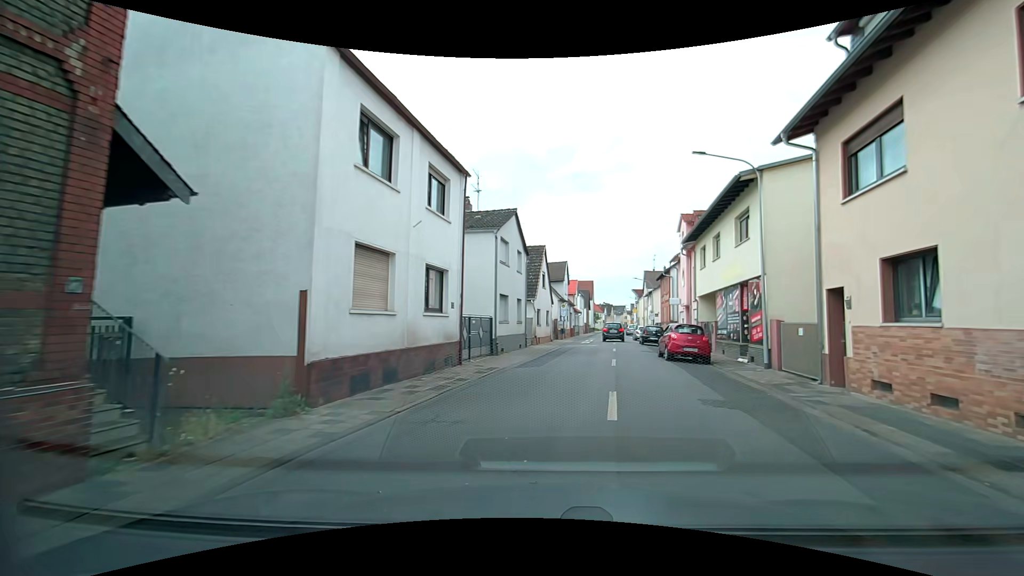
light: Day
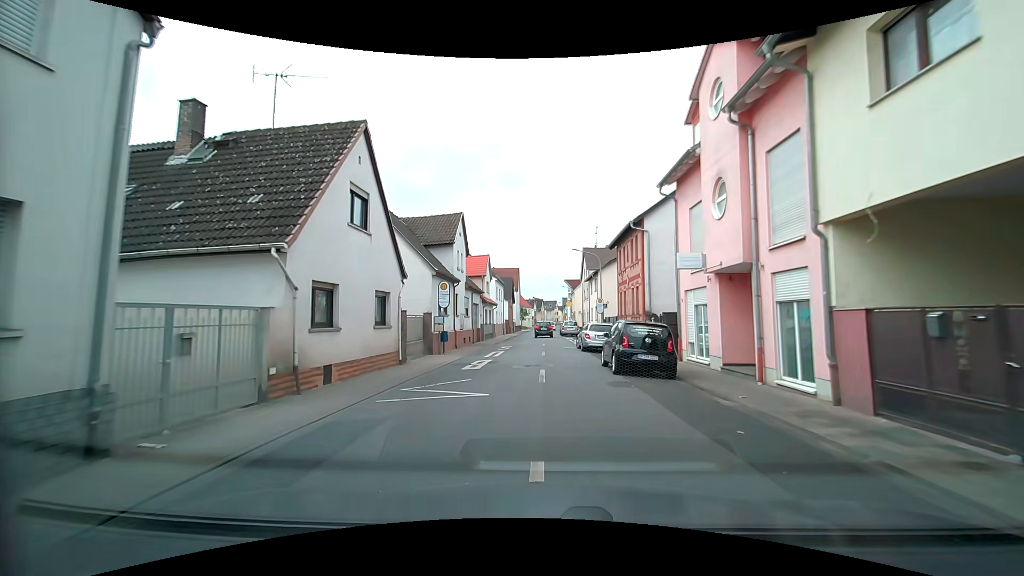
(+3.2, +24.0) m; +8°
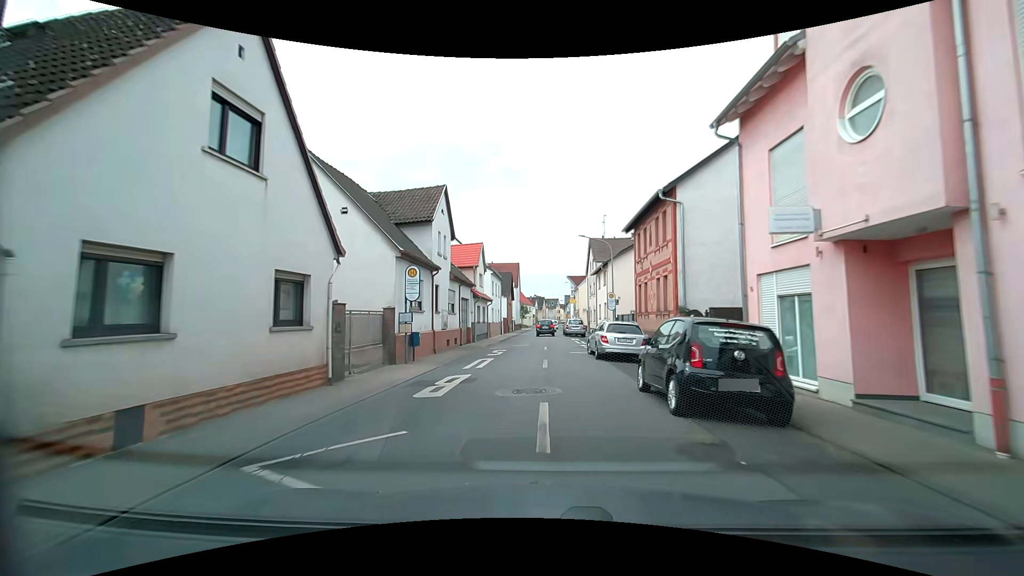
(0.0, +6.0) m; 0°
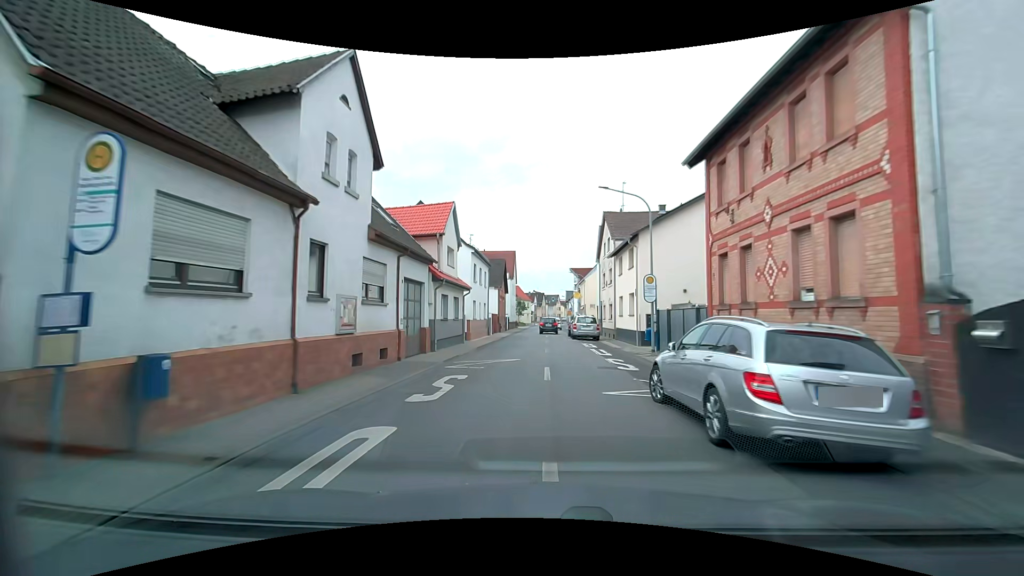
(0.0, +12.8) m; -1°
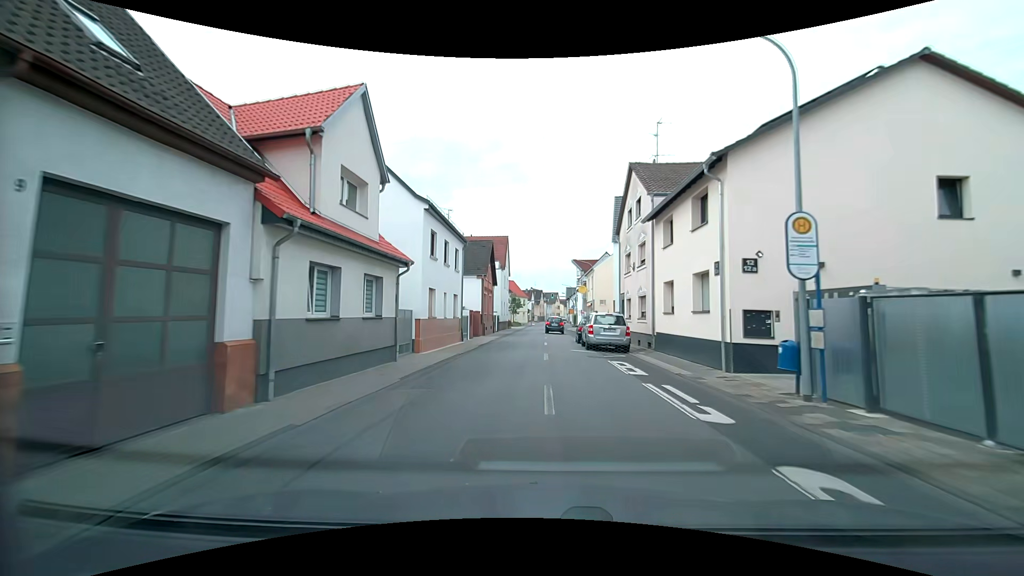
(+0.1, +13.3) m; +1°
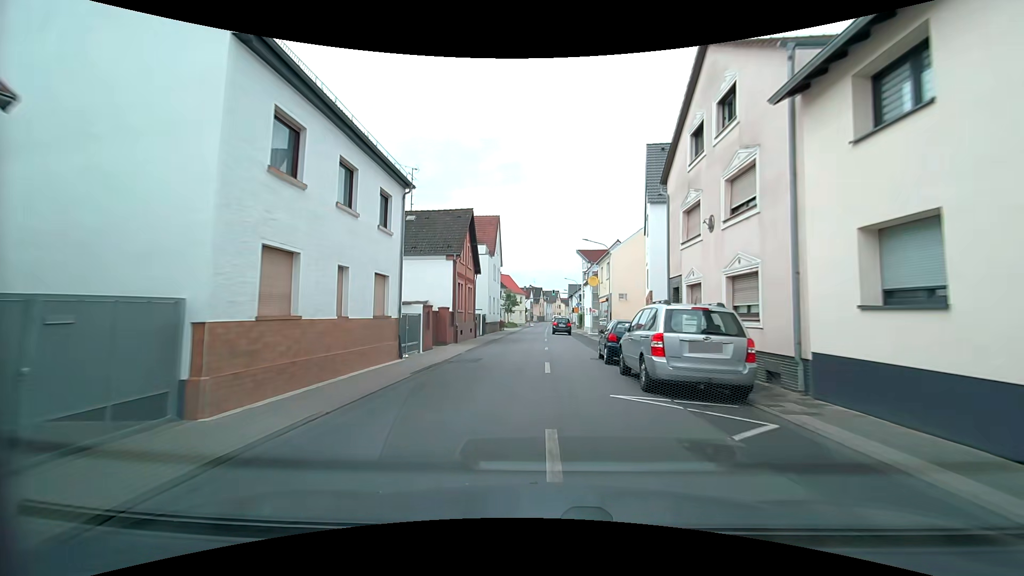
(0.0, +13.1) m; 0°
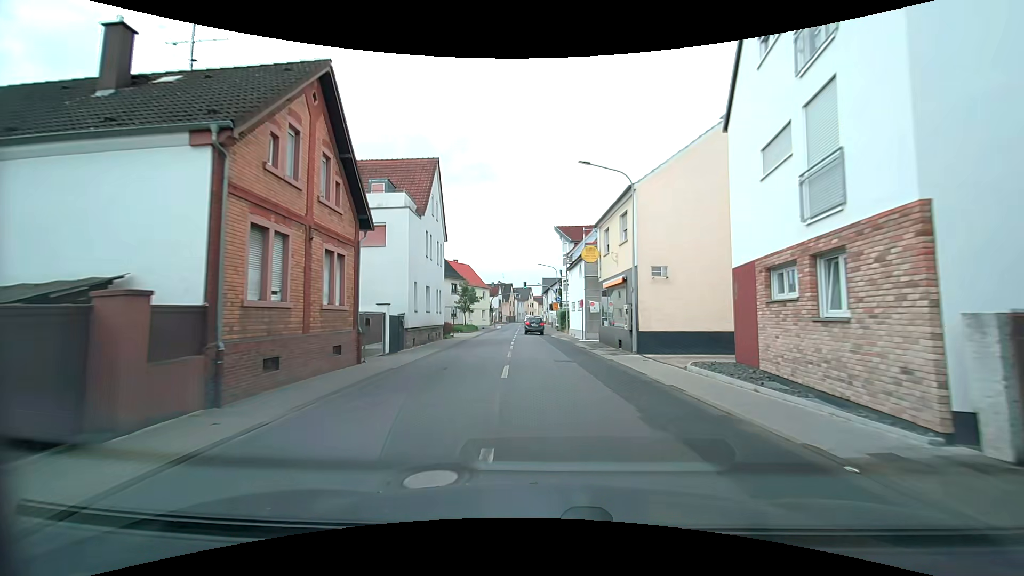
(+0.4, +19.3) m; +3°
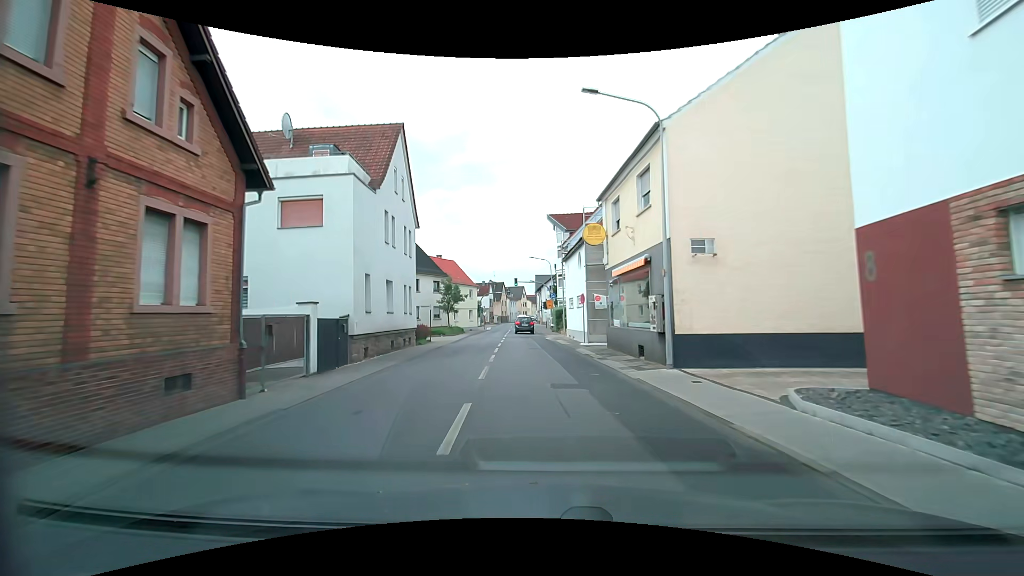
(+0.1, +6.3) m; +1°
(0, +10) (0, +20) (-1, +30) (-1, +40) (-2, +50) (-2, +60) (-2, +70) (-3, +80) (-3, +90) (-3, +100) m
